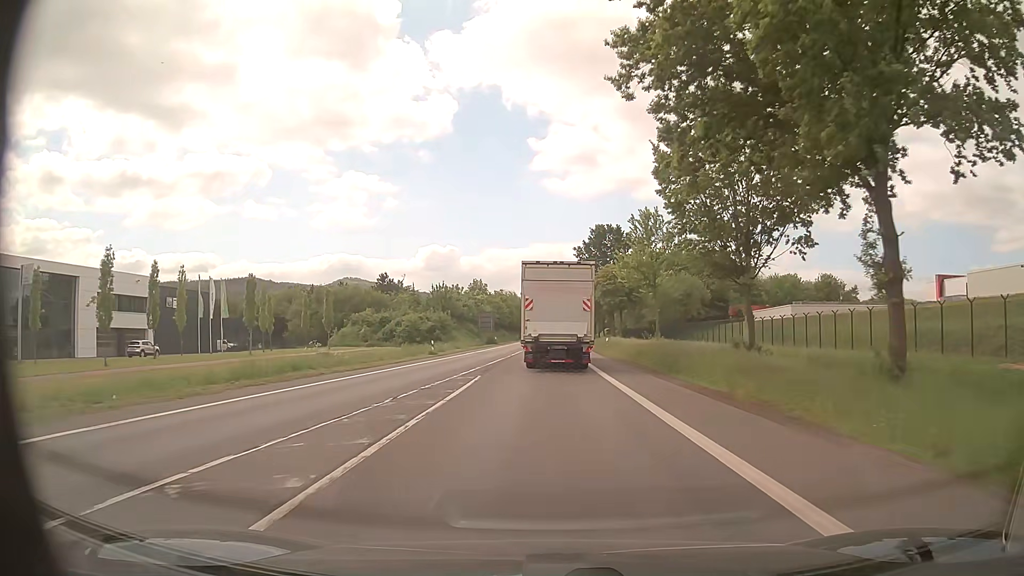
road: primary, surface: asphalt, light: Day
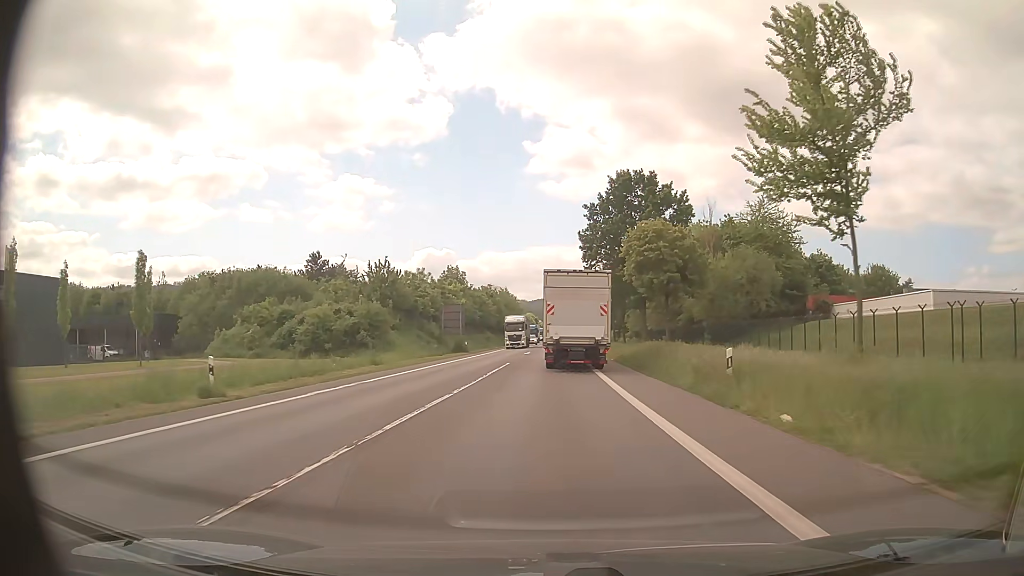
(+0.1, +33.5) m; 0°
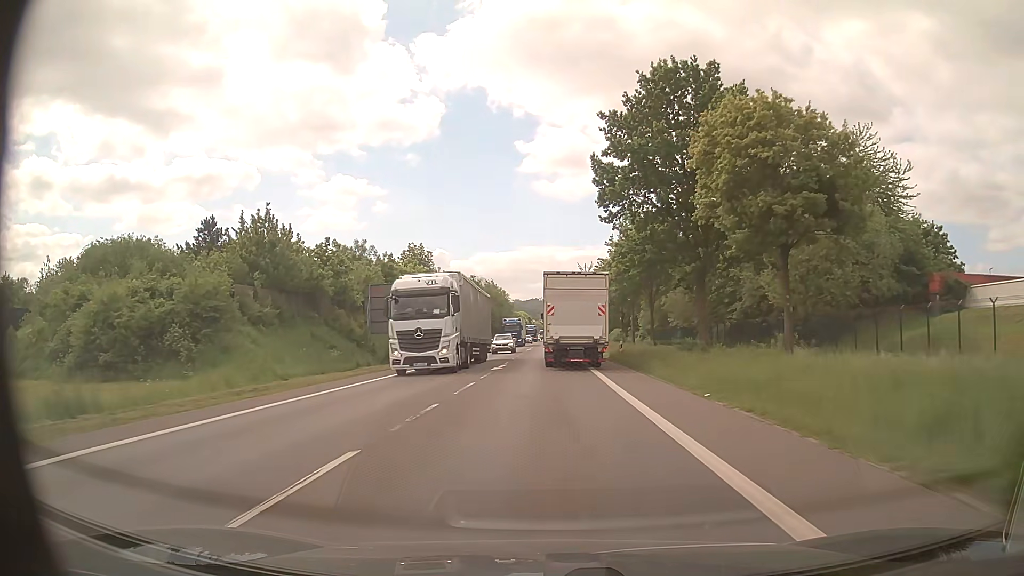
(+0.2, +26.5) m; +1°
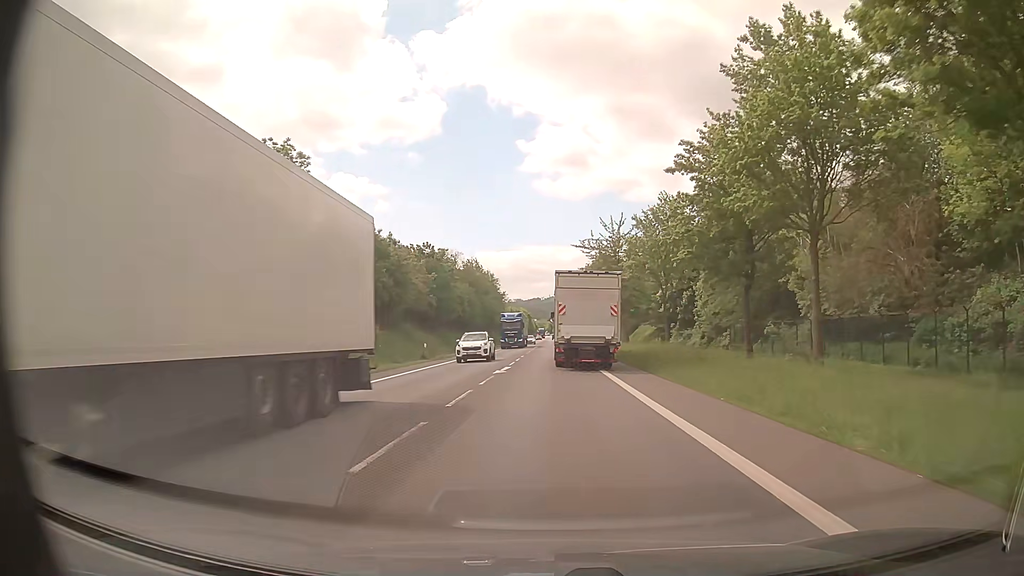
(-0.4, +45.6) m; -1°
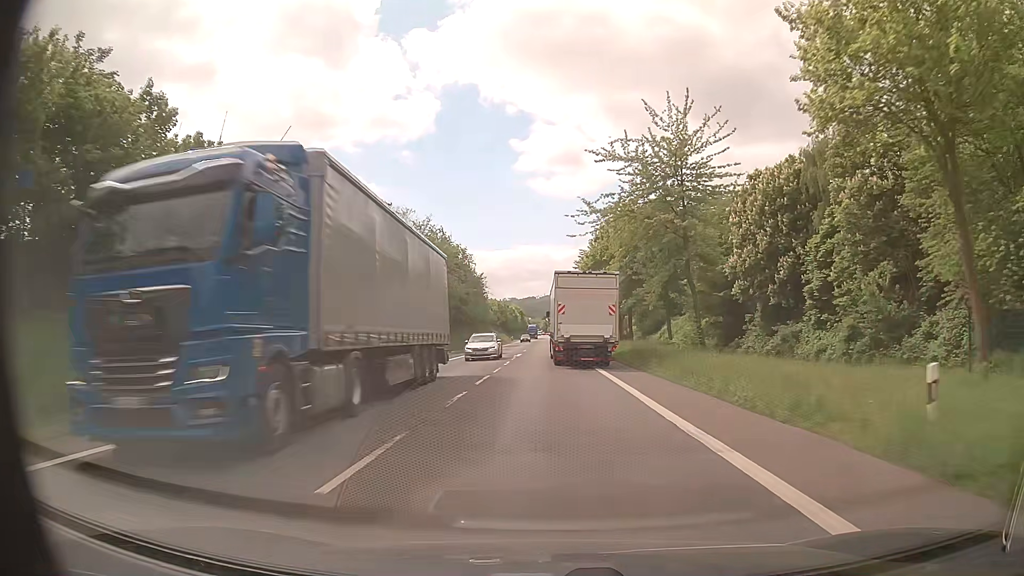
(+0.2, +37.3) m; +1°
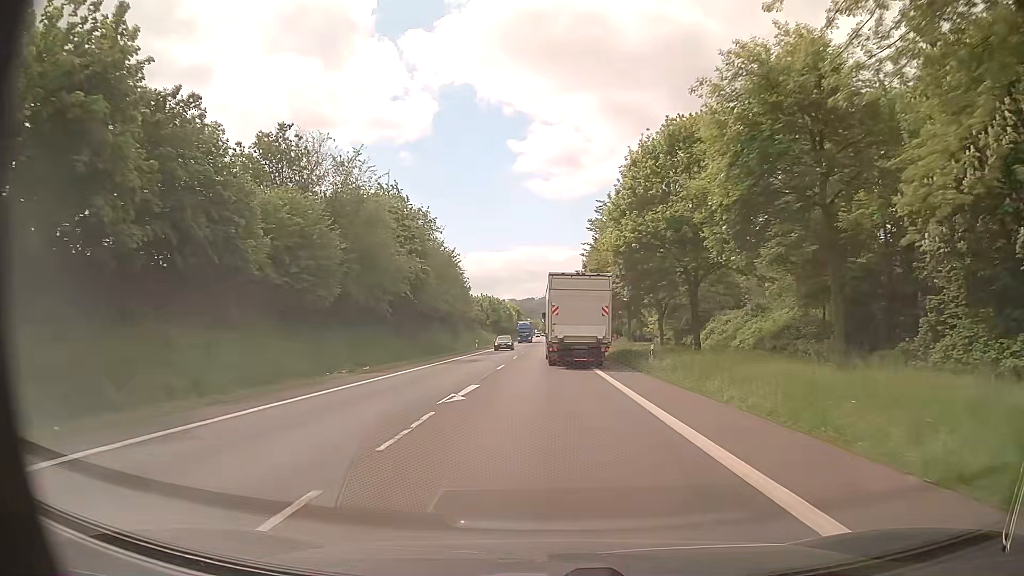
(0.0, +28.6) m; 0°
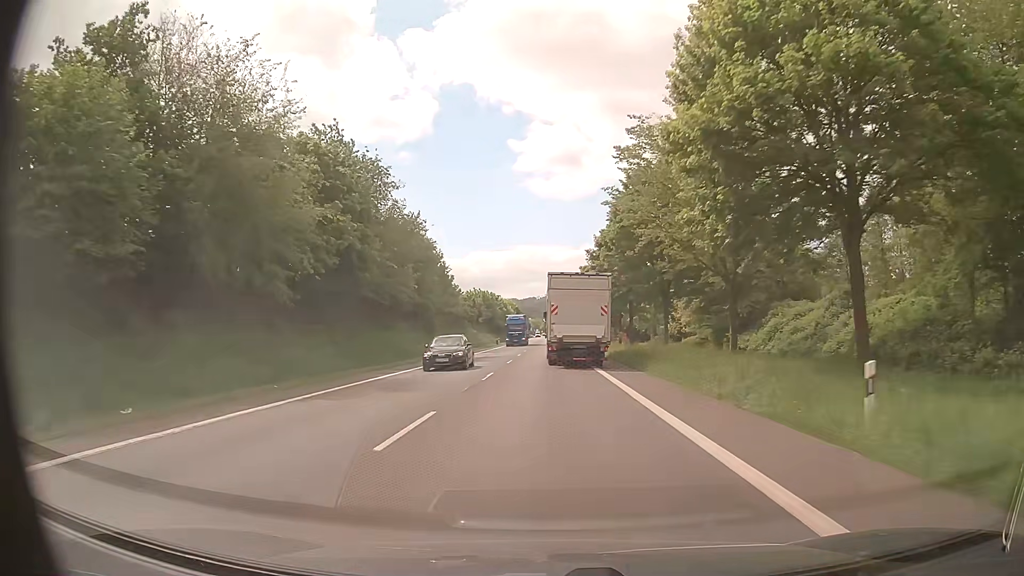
(0.0, +19.4) m; 0°
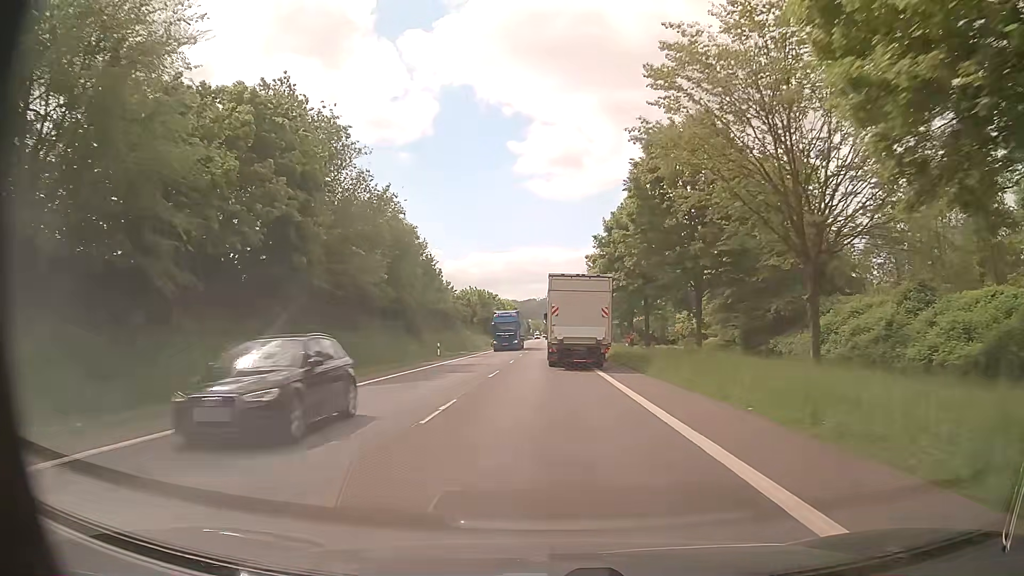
(0.0, +9.8) m; 0°
(0, +10) (0, +20) (0, +30) (0, +40) (0, +50) (0, +60) (0, +70) (0, +80) (0, +90) (0, +100) m
